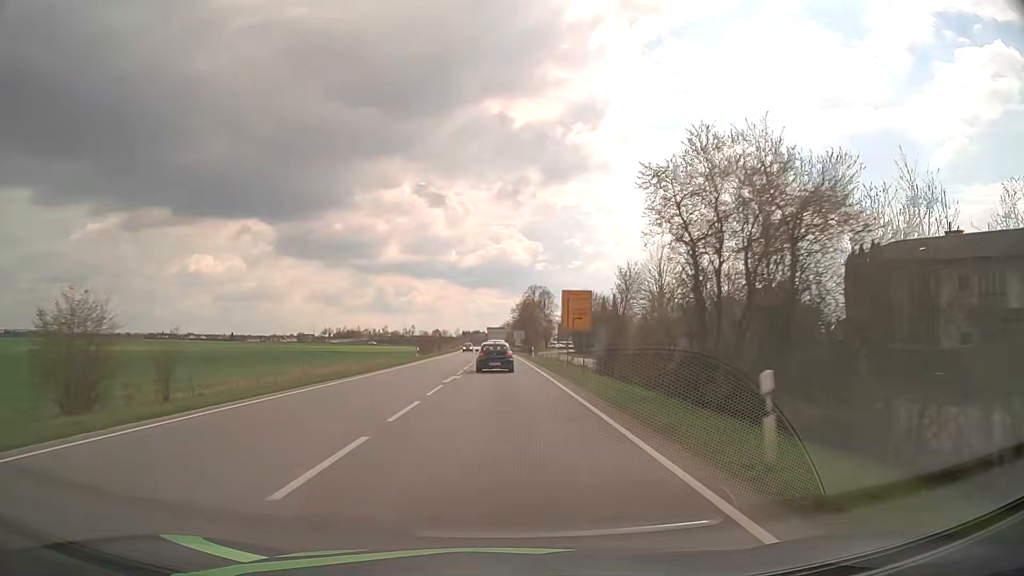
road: primary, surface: asphalt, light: Day
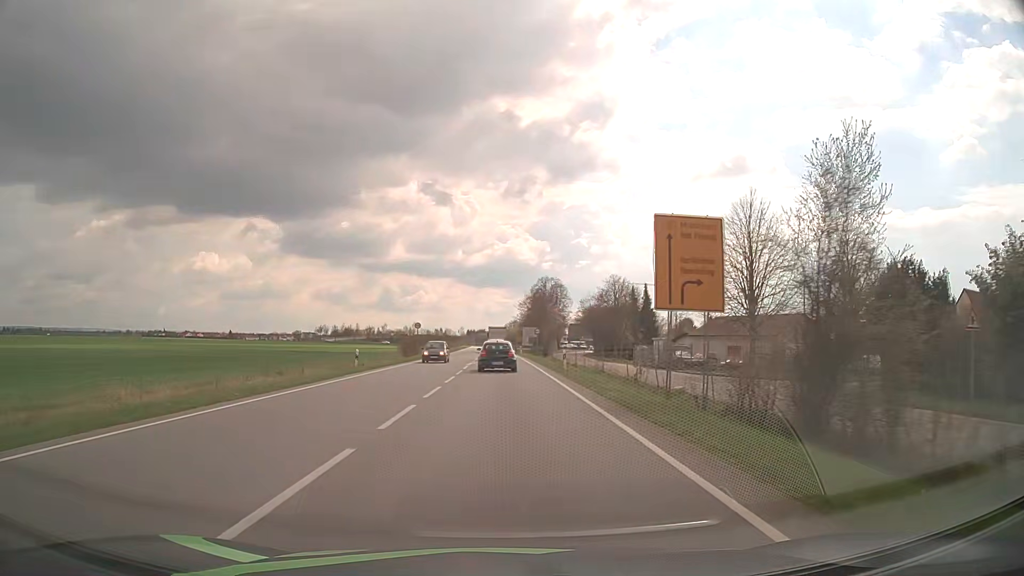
(-0.1, +25.2) m; 0°
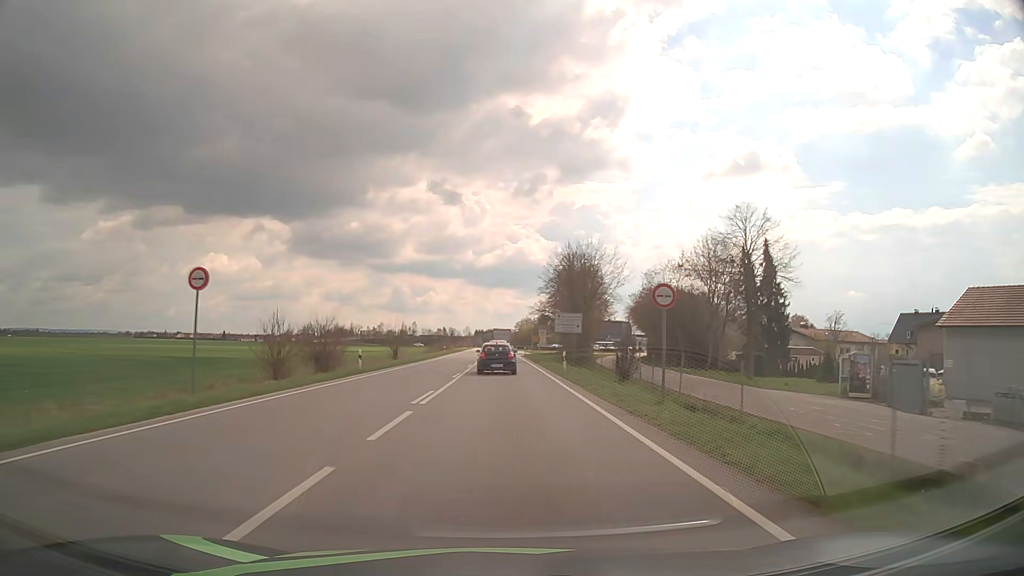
(-0.4, +49.0) m; -1°
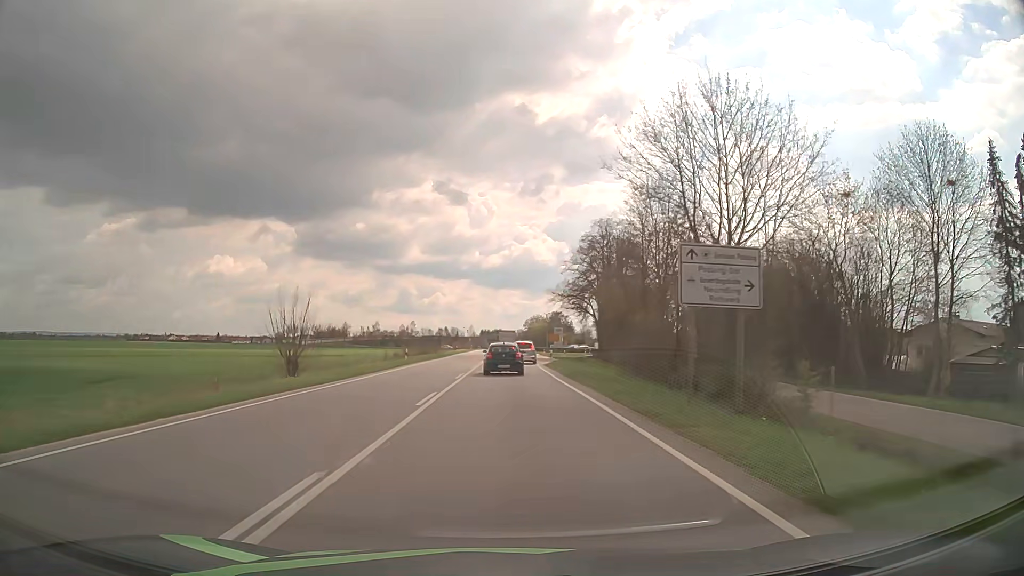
(-0.2, +36.4) m; -1°
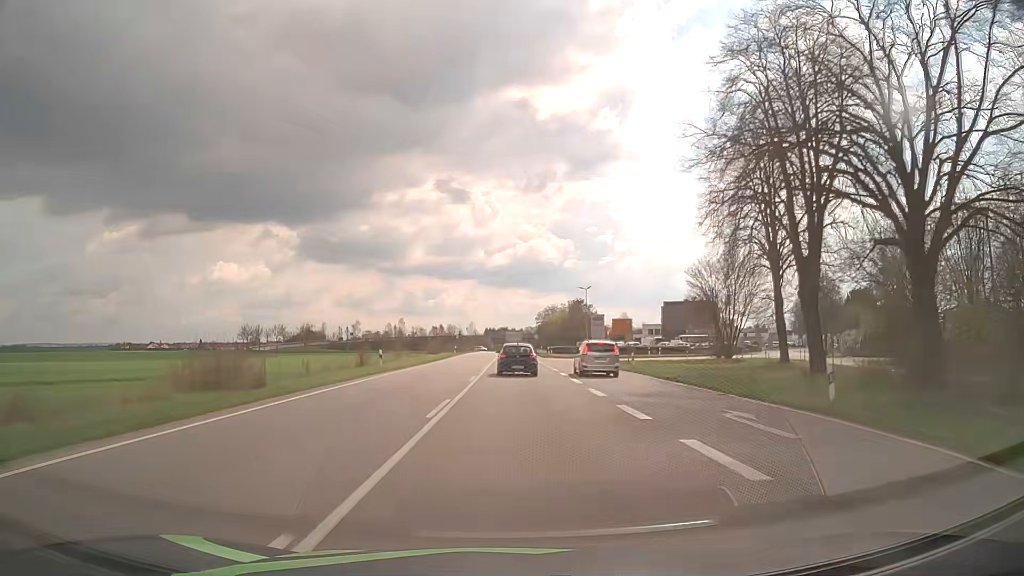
(-0.3, +61.6) m; 0°
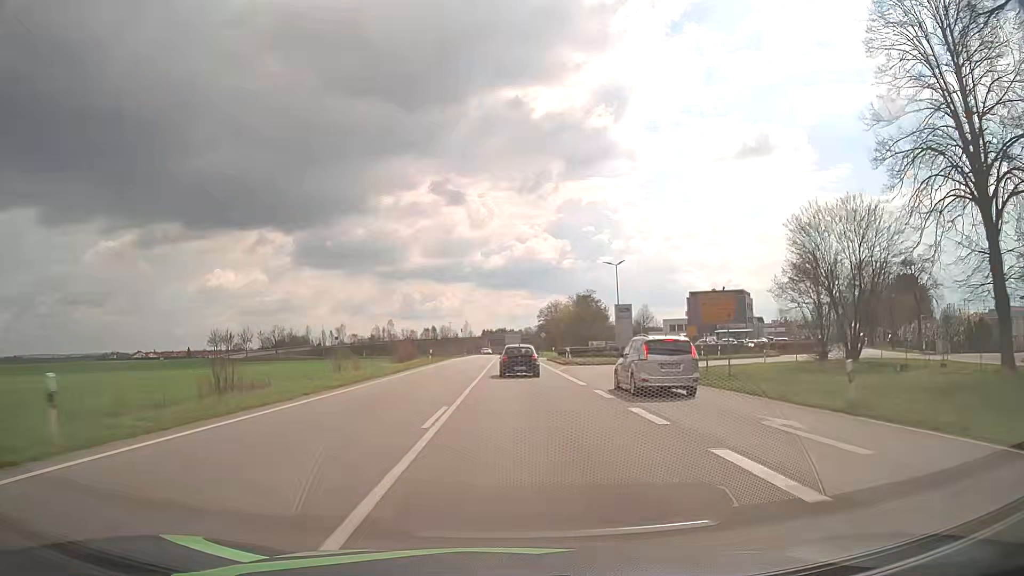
(0.0, +25.1) m; 0°
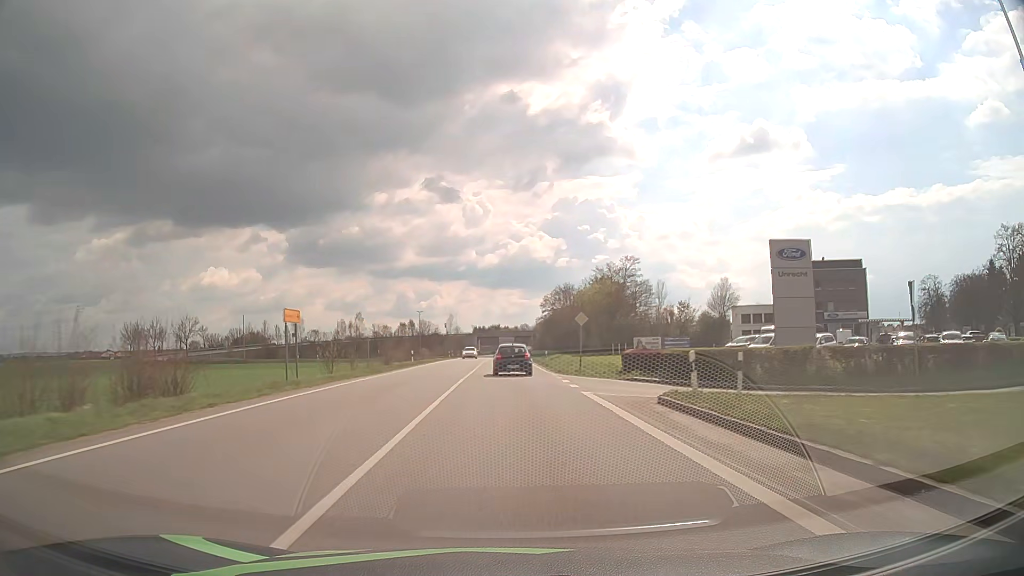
(+0.4, +50.8) m; +1°
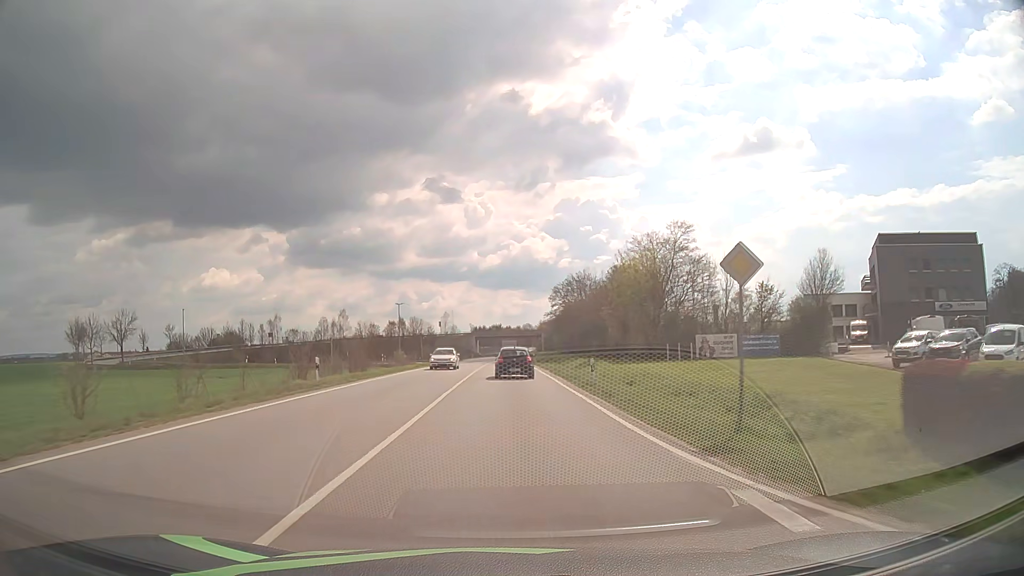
(0.0, +25.6) m; 0°
(0, +10) (0, +20) (0, +30) (0, +40) (0, +50) (0, +60) (0, +70) (0, +80) (0, +90) (0, +100) m
